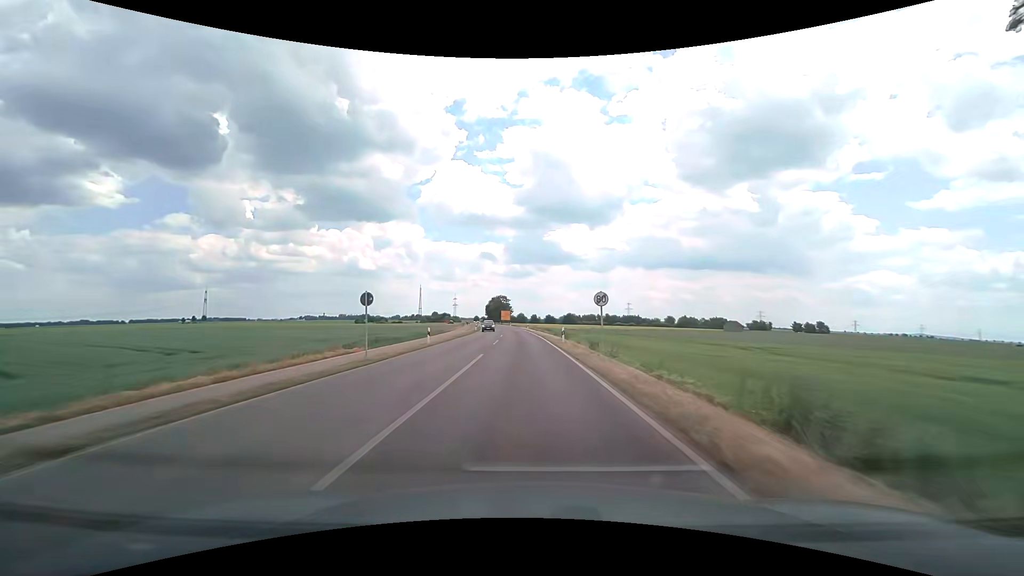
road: tertiary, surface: asphalt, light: Day
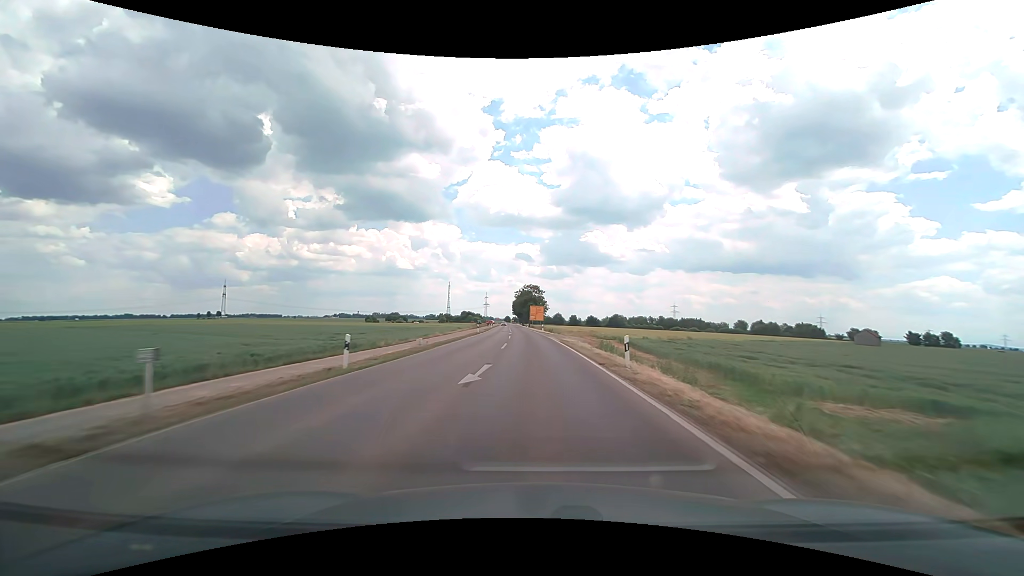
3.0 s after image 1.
(-2.9, +65.3) m; -4°
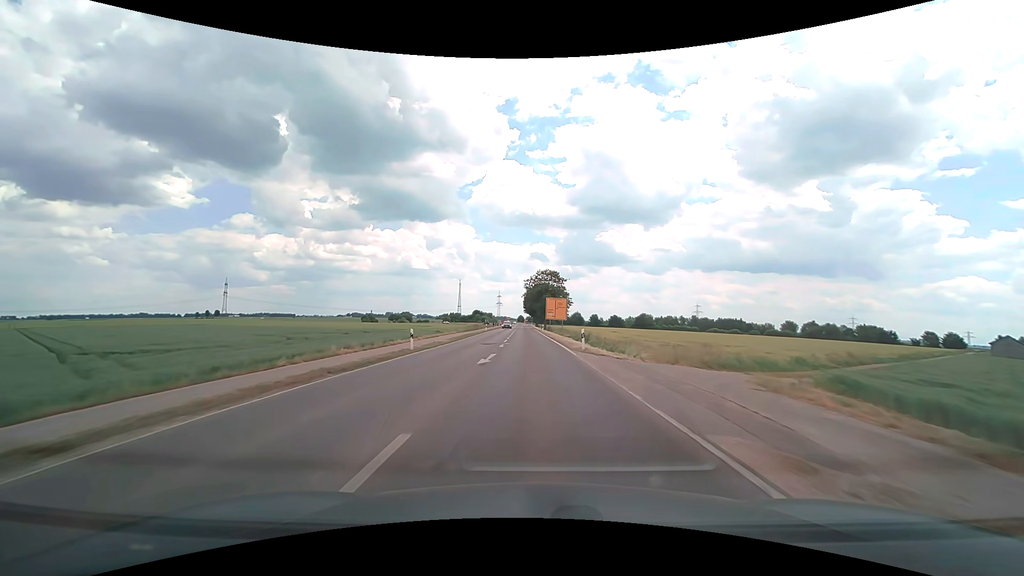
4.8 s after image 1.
(-0.6, +40.3) m; -2°
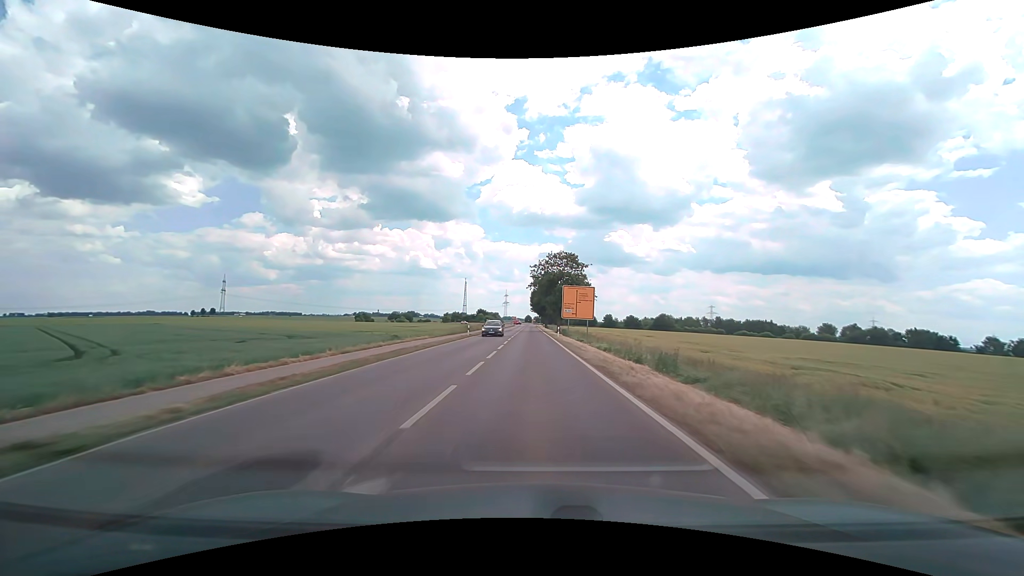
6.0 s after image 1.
(-0.2, +27.1) m; -1°
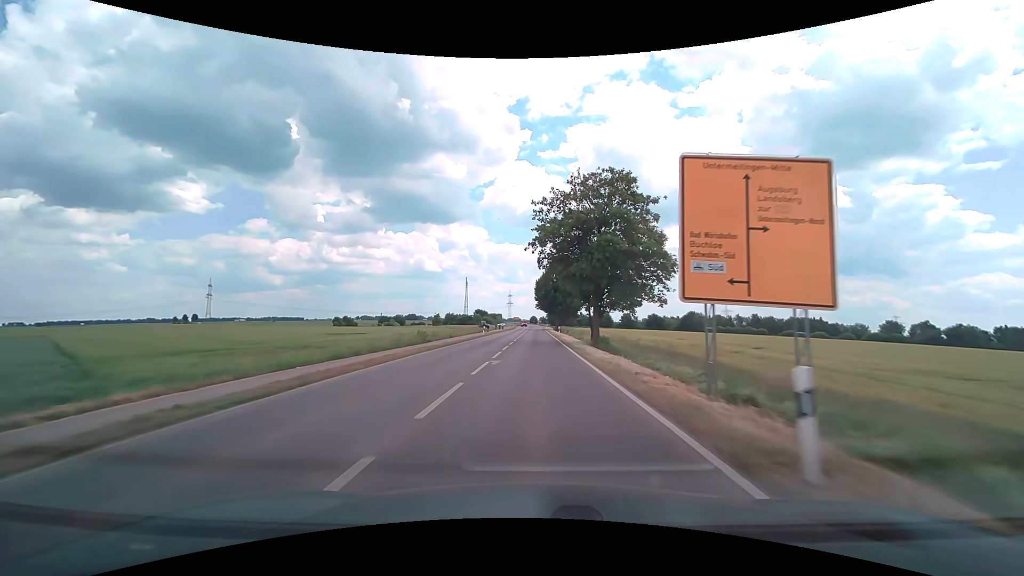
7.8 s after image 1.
(-0.2, +41.4) m; -1°
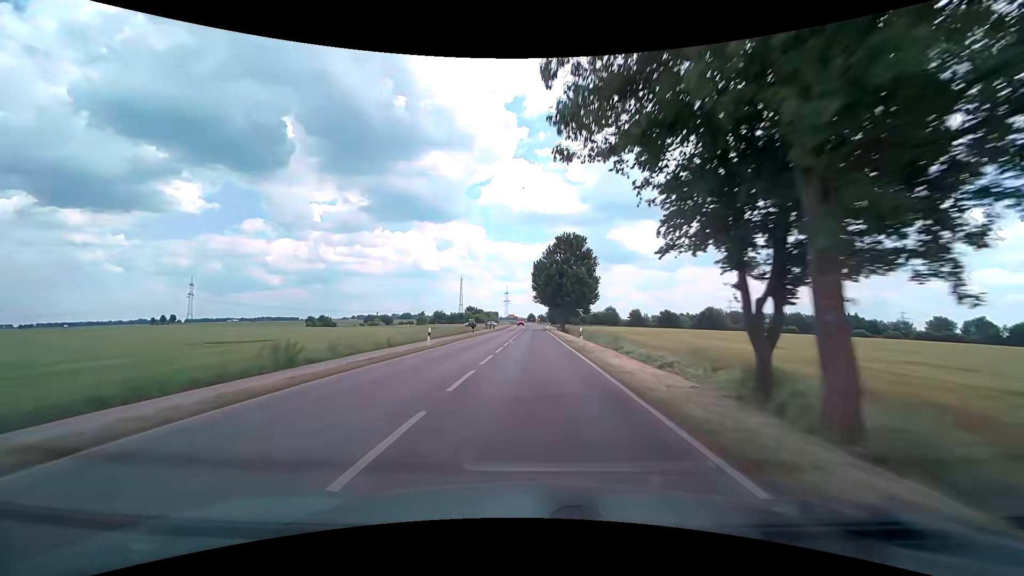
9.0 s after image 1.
(+0.1, +28.0) m; 0°
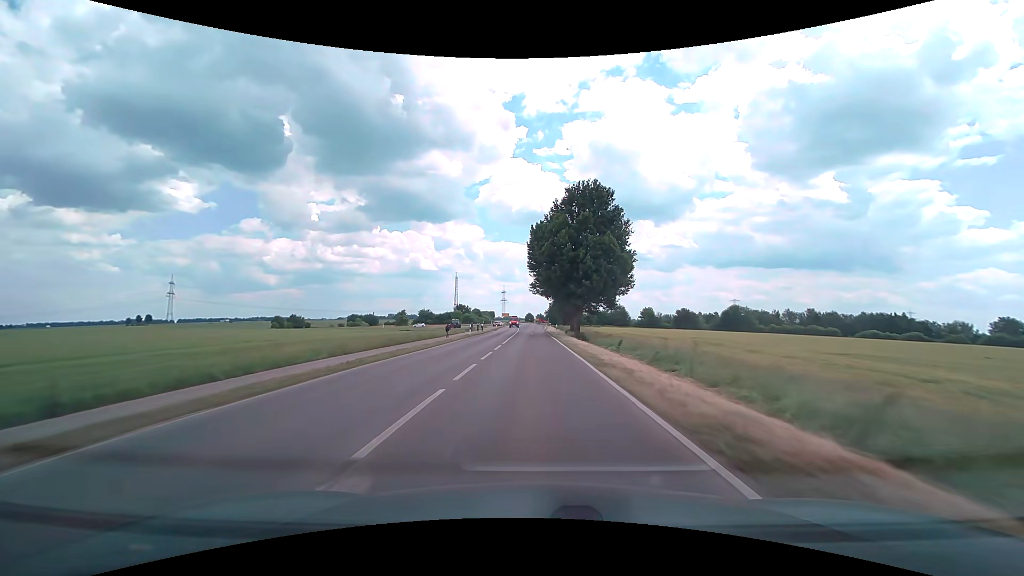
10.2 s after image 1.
(0.0, +28.3) m; 0°
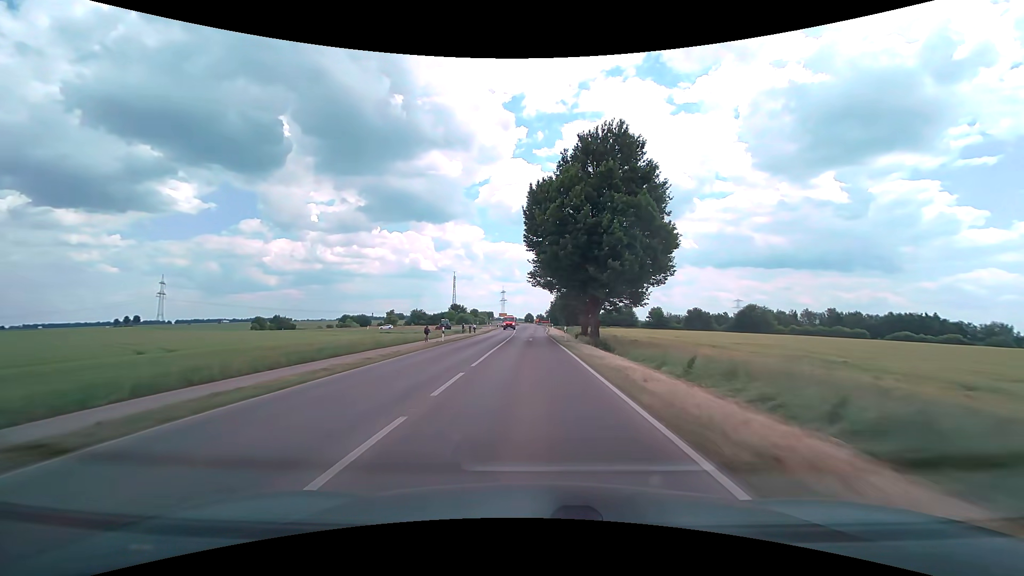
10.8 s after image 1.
(0.0, +14.2) m; 0°
(0, +10) (0, +20) (0, +30) (0, +40) (0, +50) (0, +60) (0, +70) (0, +80) (0, +90) (0, +100) m
